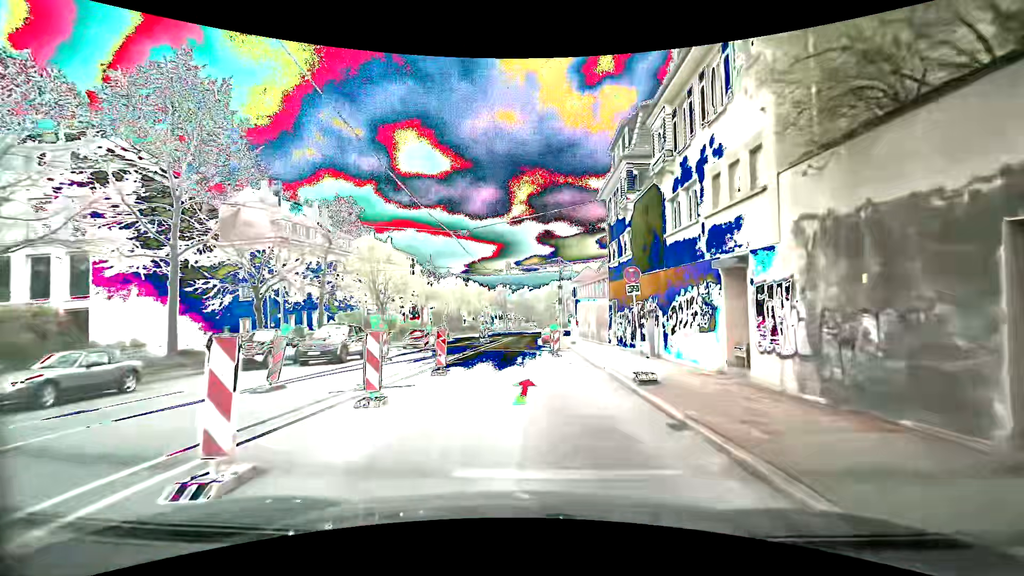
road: secondary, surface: asphalt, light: Day
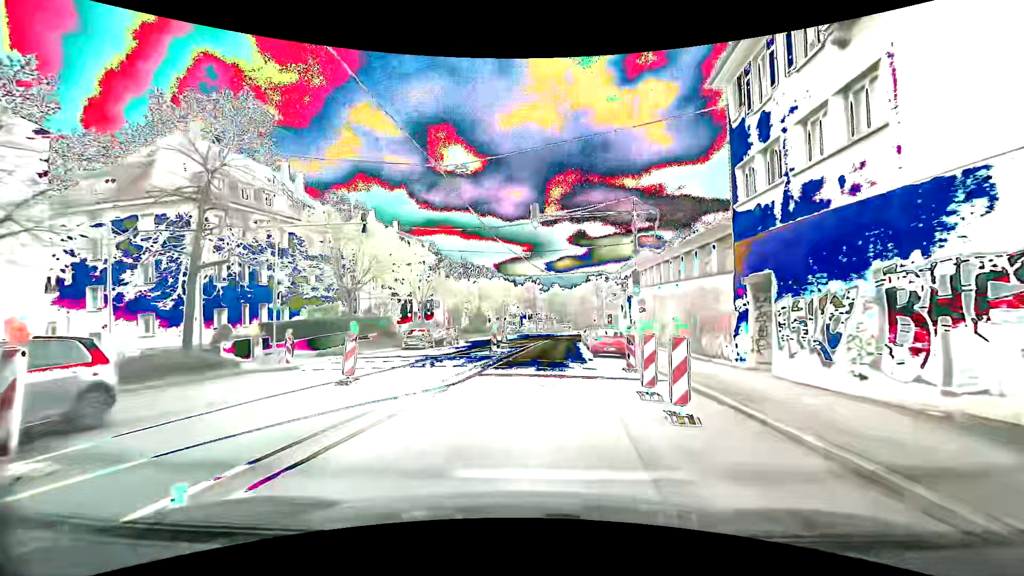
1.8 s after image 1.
(-0.2, +15.9) m; -4°
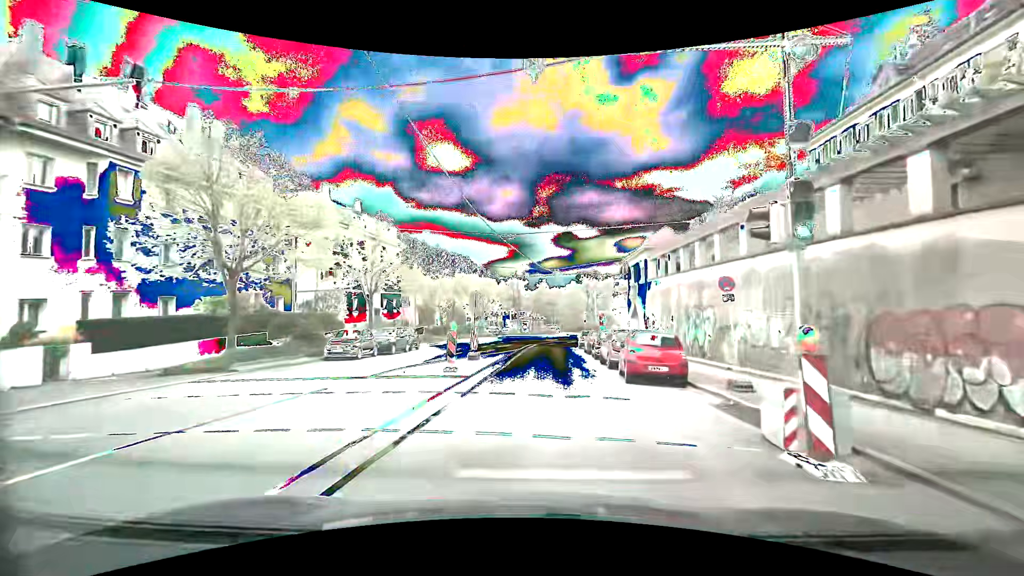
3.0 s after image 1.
(+0.1, +11.1) m; +2°
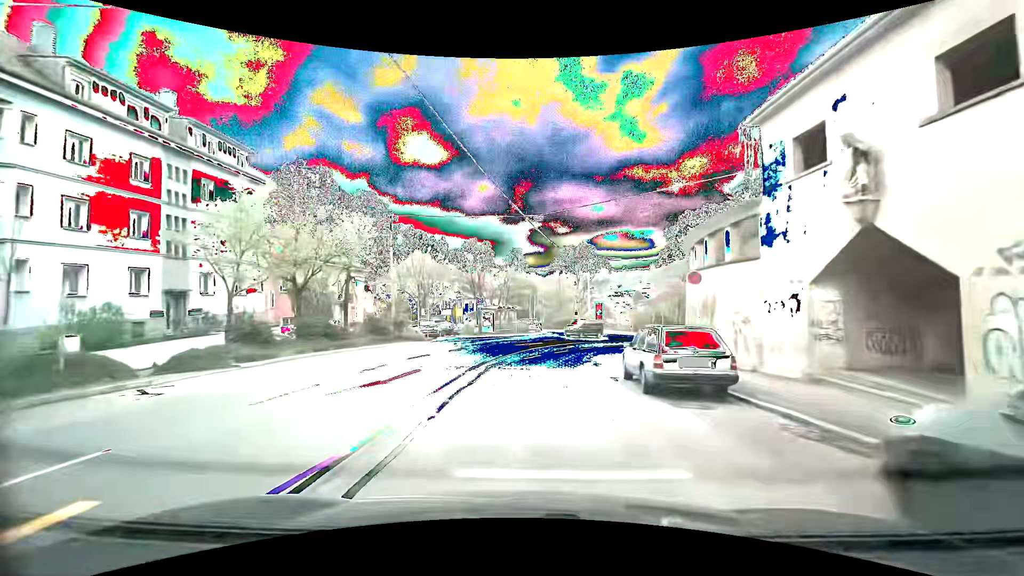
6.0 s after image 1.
(+1.1, +29.7) m; +3°
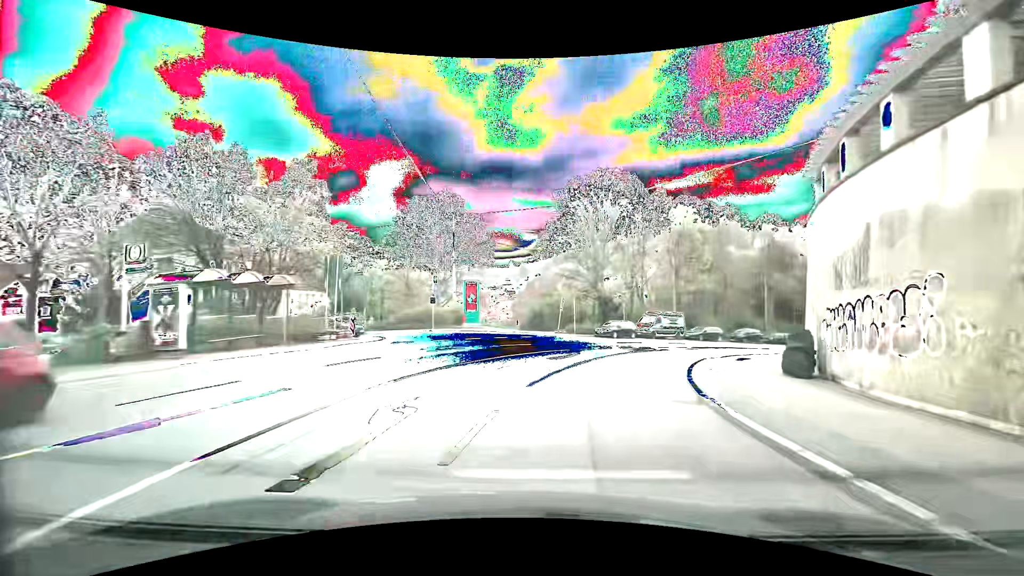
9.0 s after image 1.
(+2.3, +29.4) m; +15°
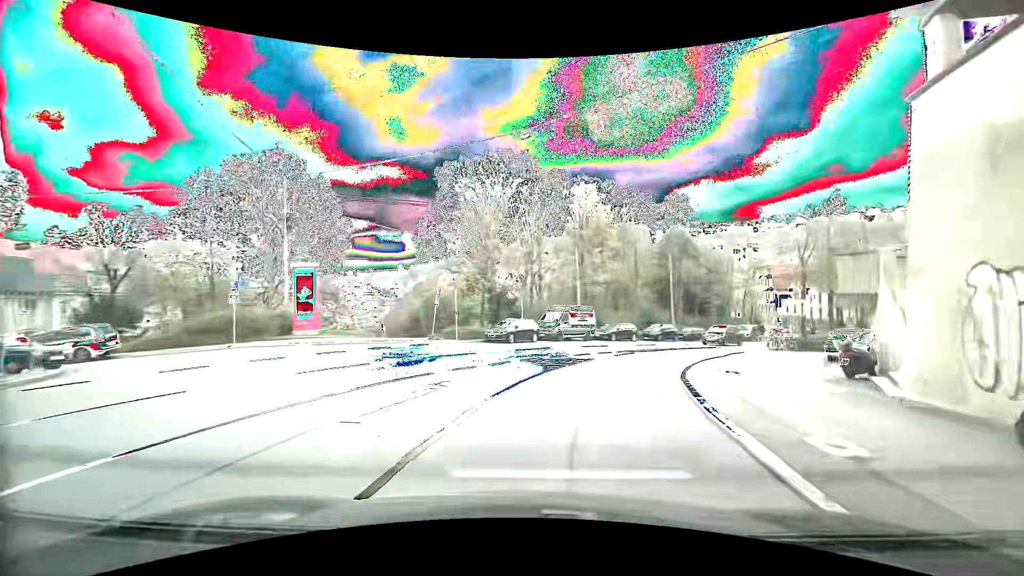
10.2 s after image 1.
(+1.5, +11.8) m; +13°
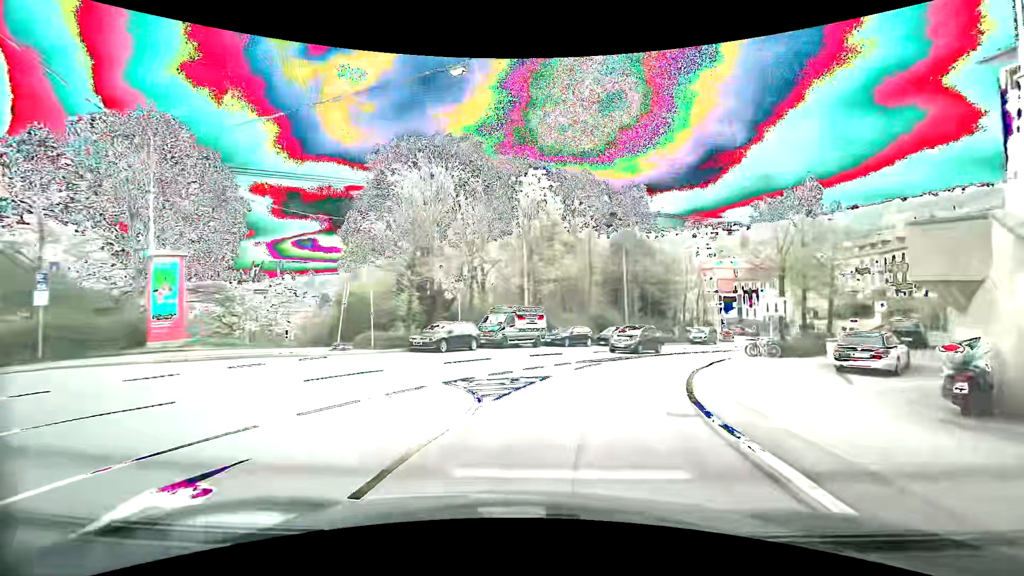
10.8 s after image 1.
(+0.3, +6.0) m; +6°
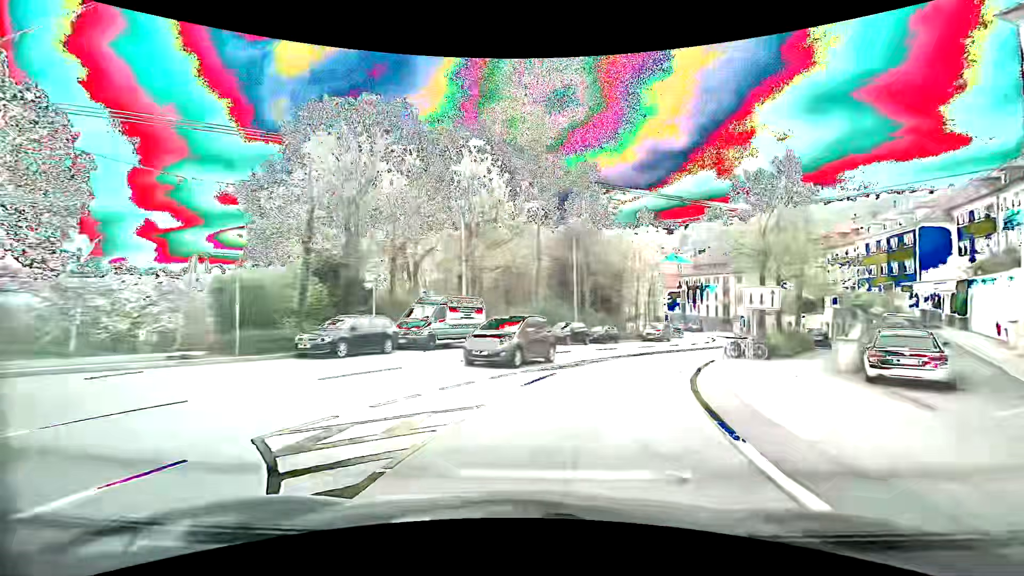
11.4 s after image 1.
(+0.4, +5.9) m; +7°
(+1, +10) (+4, +19) (+9, +28) (+14, +37) (+19, +45) (+24, +54) (+27, +63) (+30, +73) (+31, +83) (+32, +93) m
